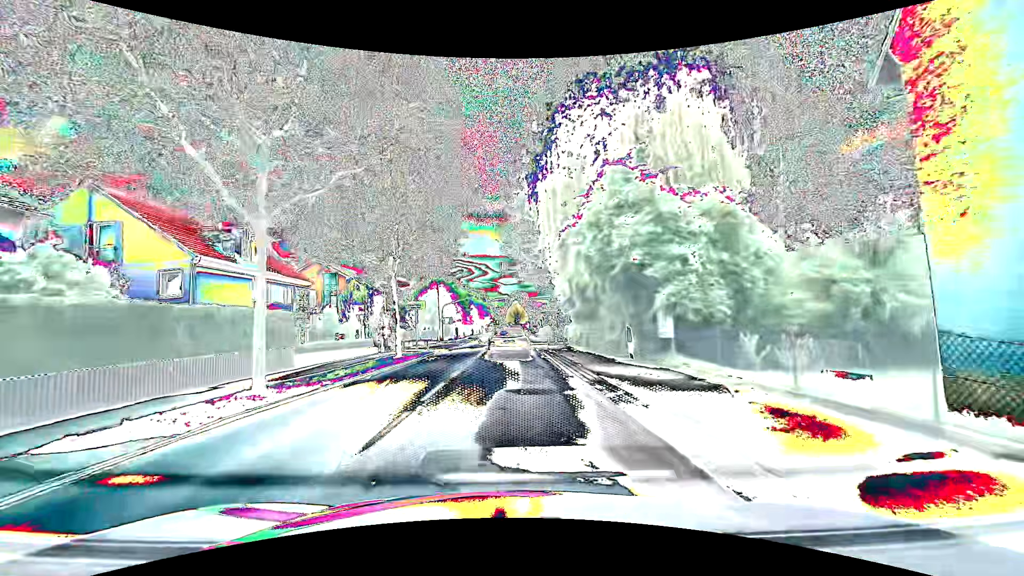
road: primary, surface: asphalt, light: Day
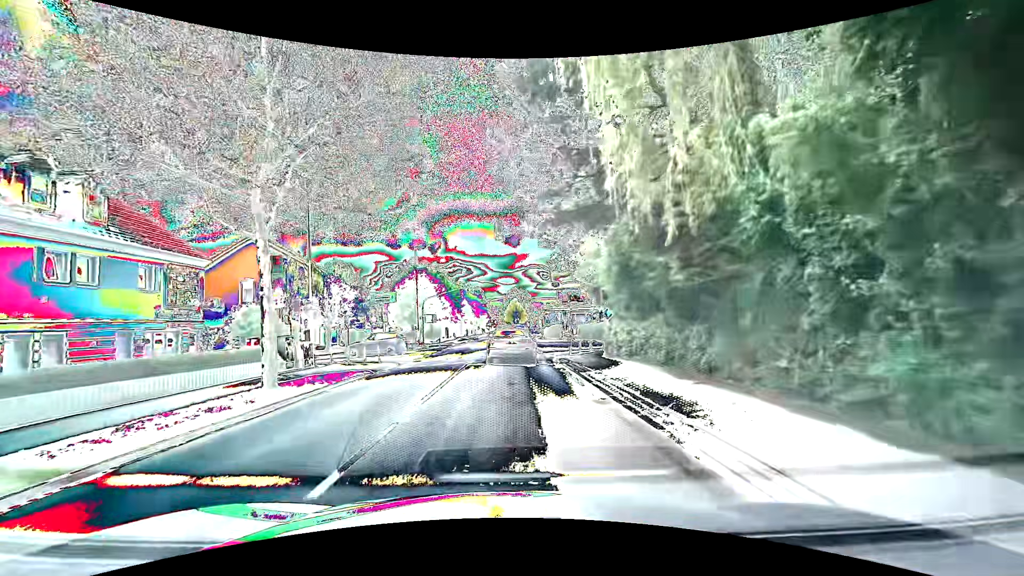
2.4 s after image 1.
(+0.1, +14.5) m; 0°
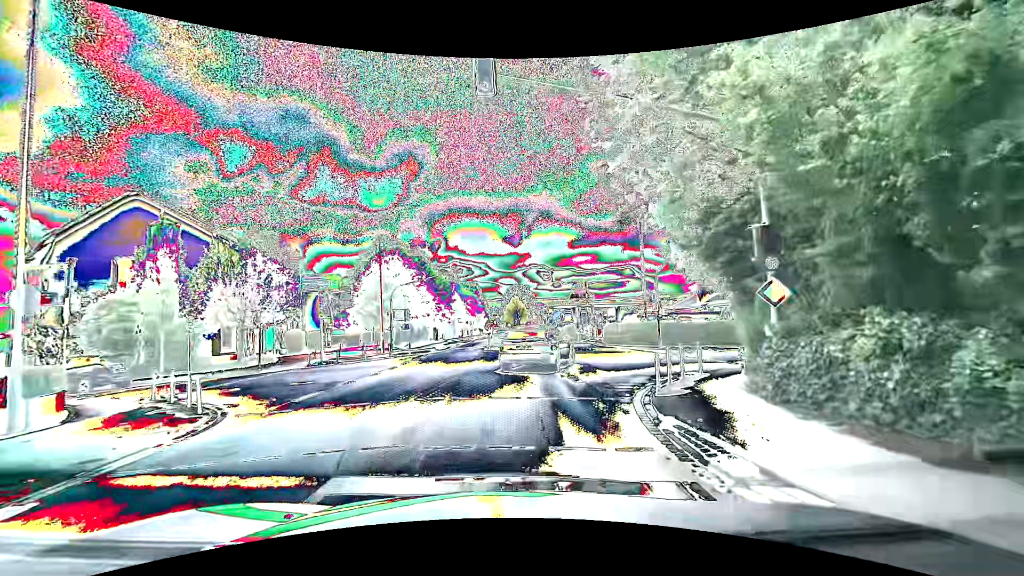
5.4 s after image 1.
(+0.1, +14.5) m; 0°
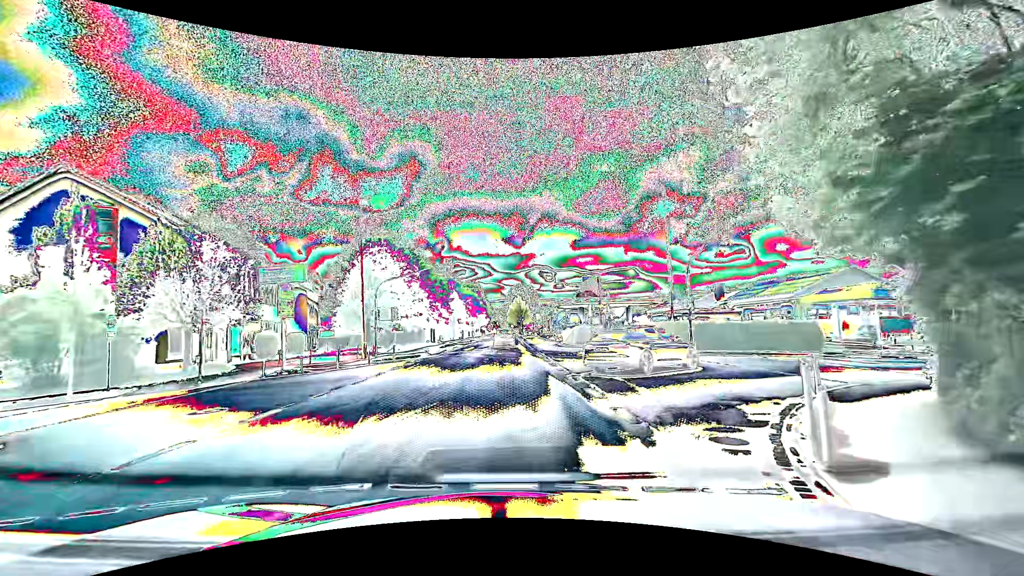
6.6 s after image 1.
(0.0, +5.4) m; 0°
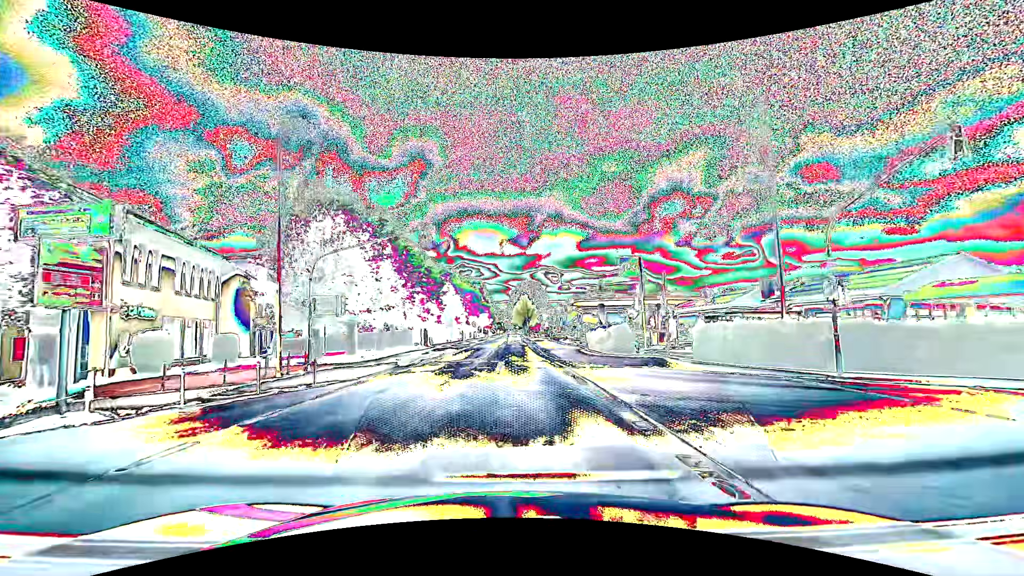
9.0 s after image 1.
(0.0, +12.4) m; 0°
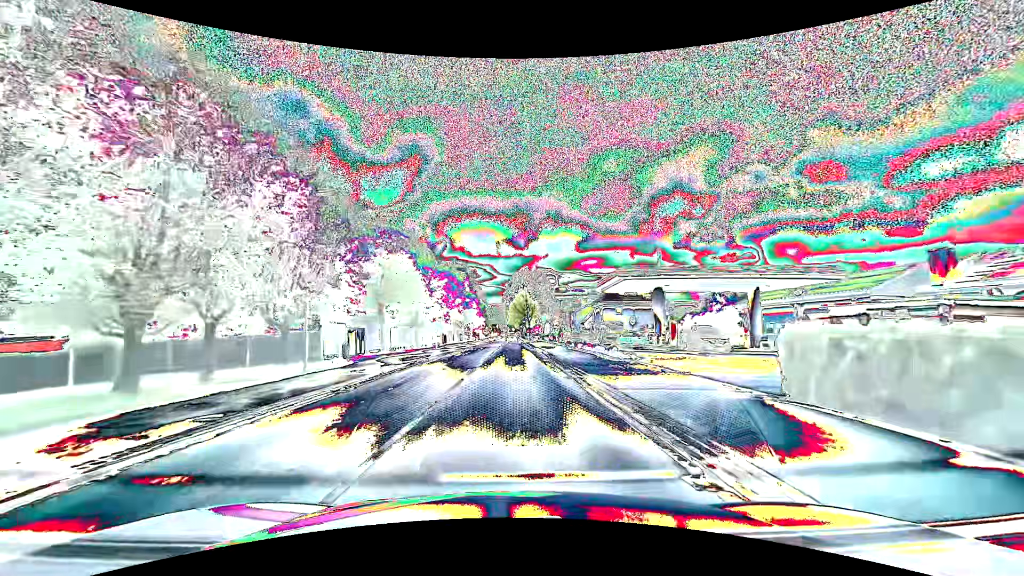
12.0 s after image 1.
(+0.1, +26.4) m; 0°
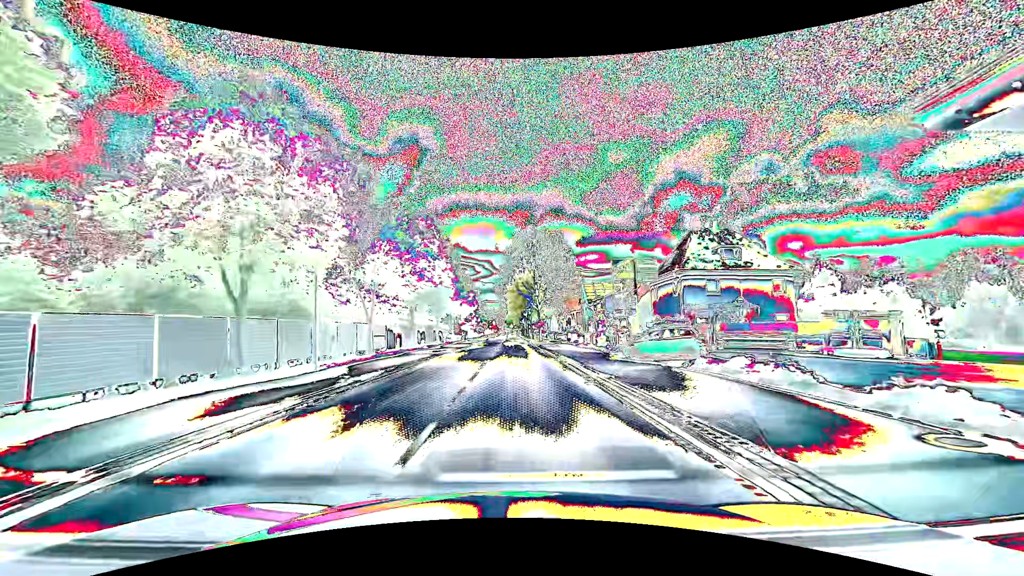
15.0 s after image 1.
(0.0, +34.7) m; 0°
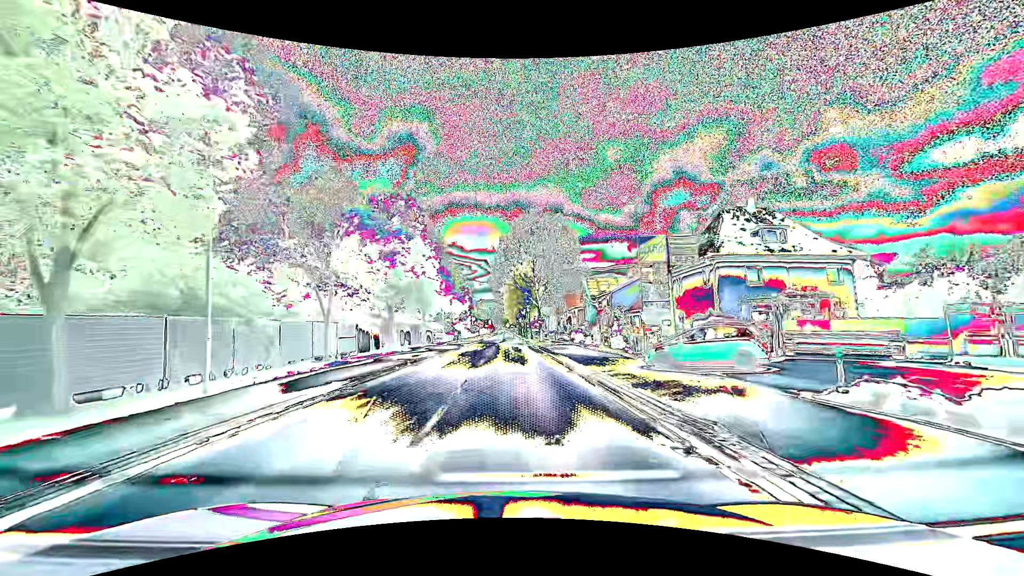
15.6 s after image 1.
(0.0, +7.4) m; +1°
